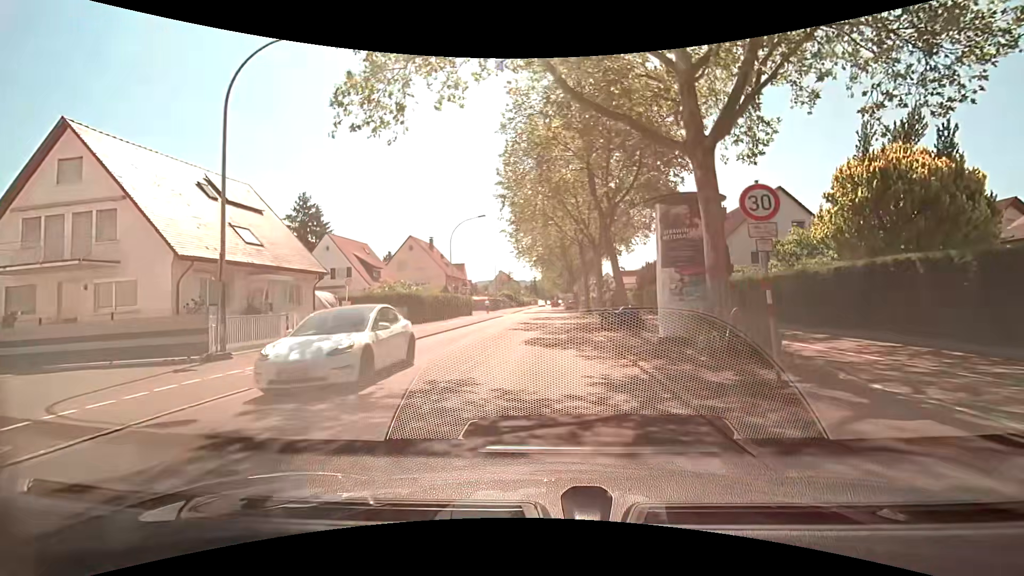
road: secondary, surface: asphalt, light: Day
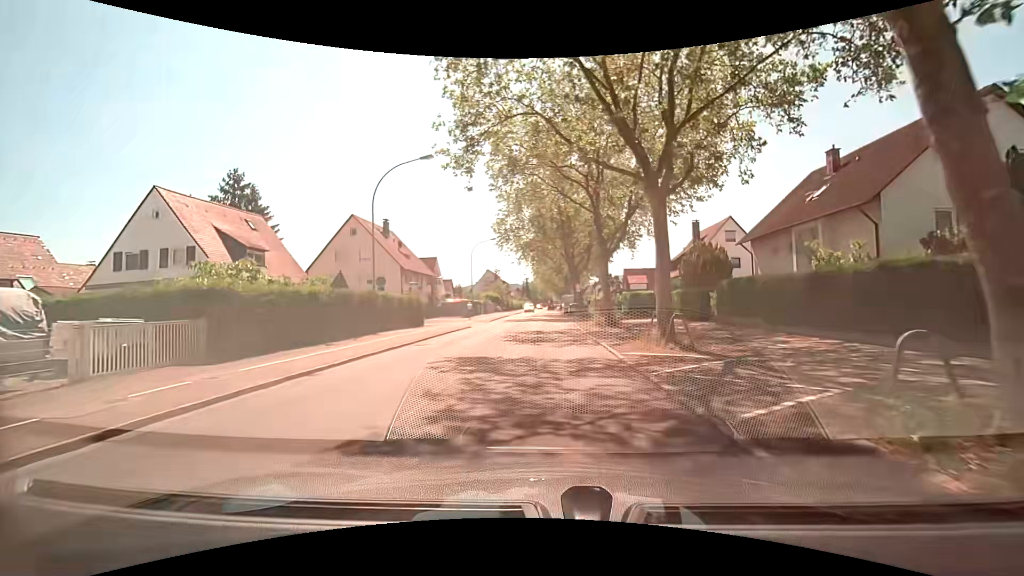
(-0.2, +20.6) m; 0°
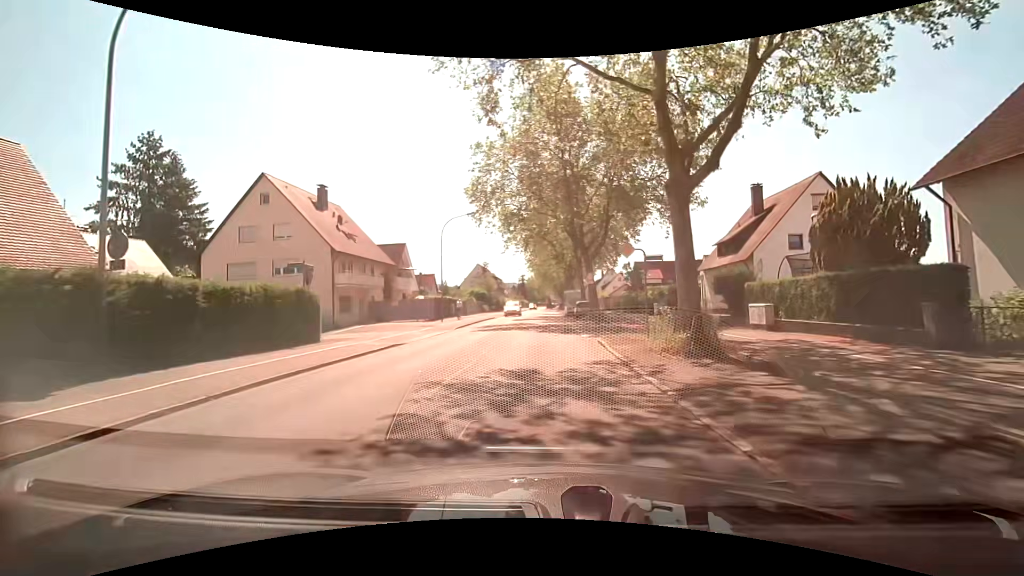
(+0.1, +17.2) m; +1°
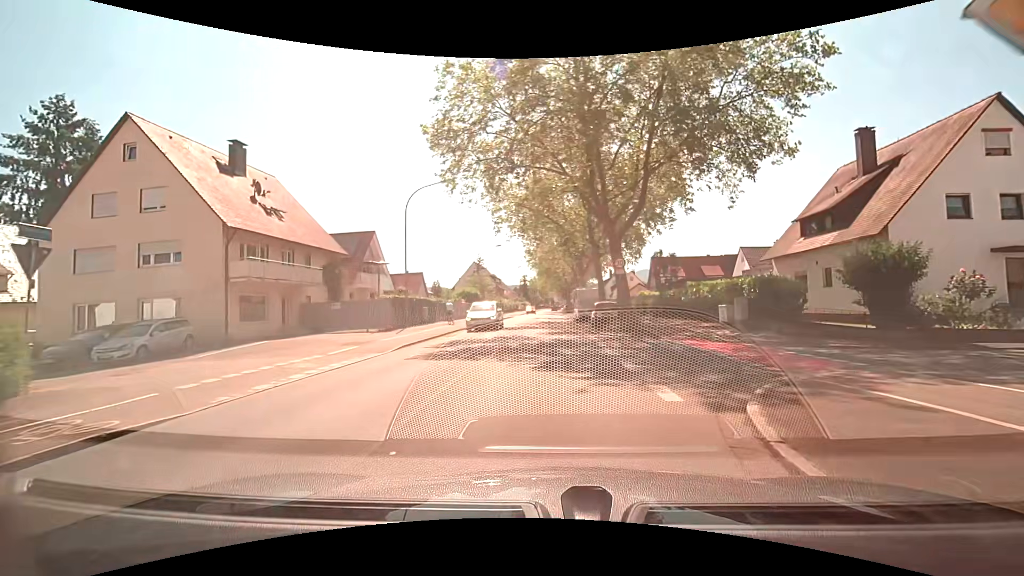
(-0.1, +13.1) m; -2°
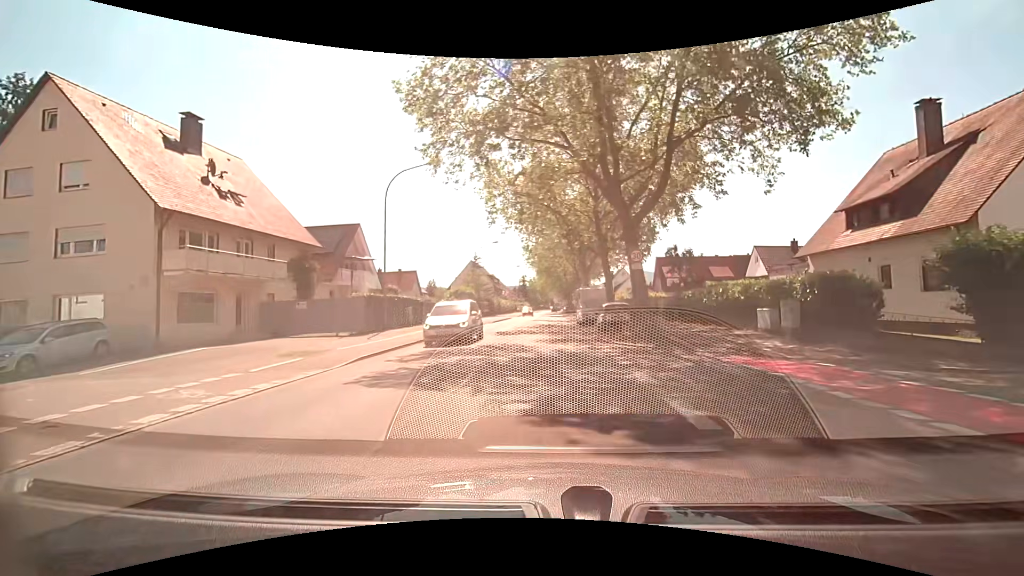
(0.0, +4.4) m; 0°
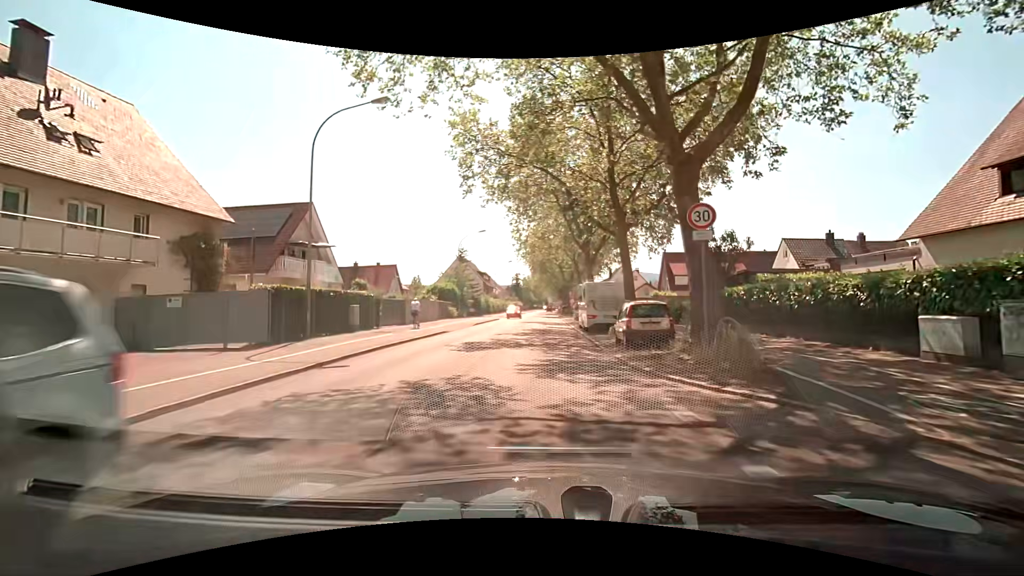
(+0.2, +8.8) m; +3°
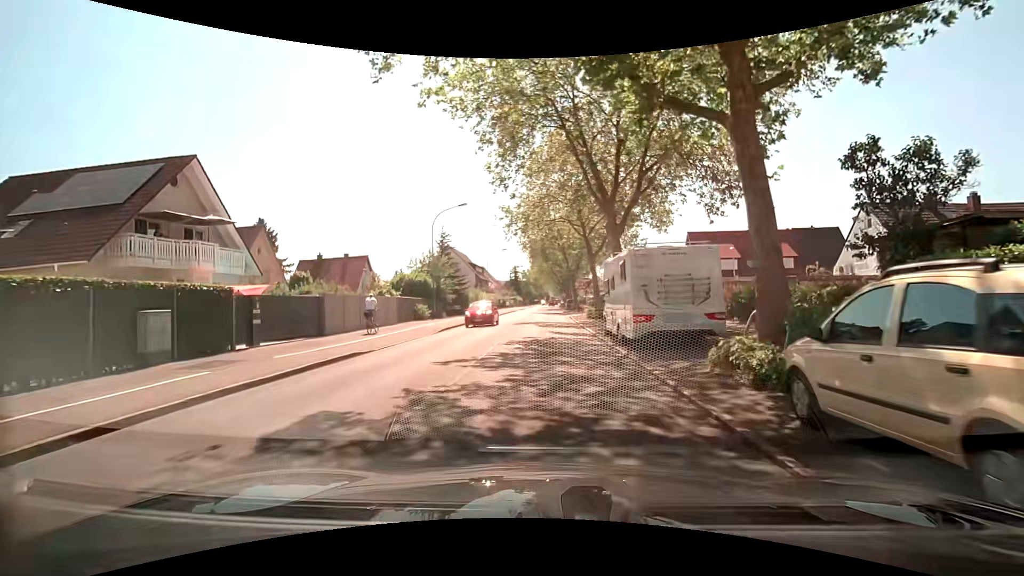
(-0.1, +13.1) m; -1°
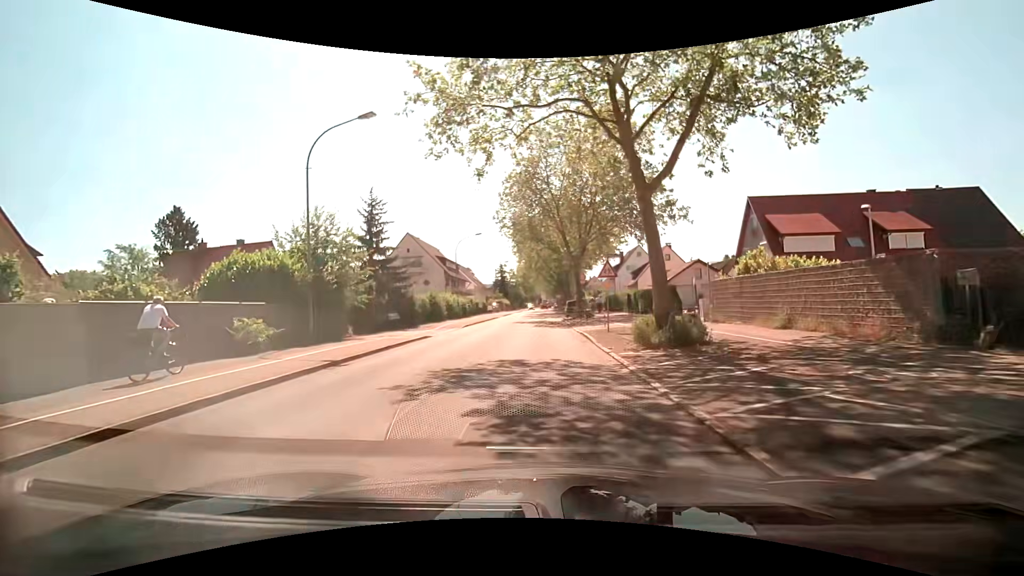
(+0.2, +21.7) m; +1°
